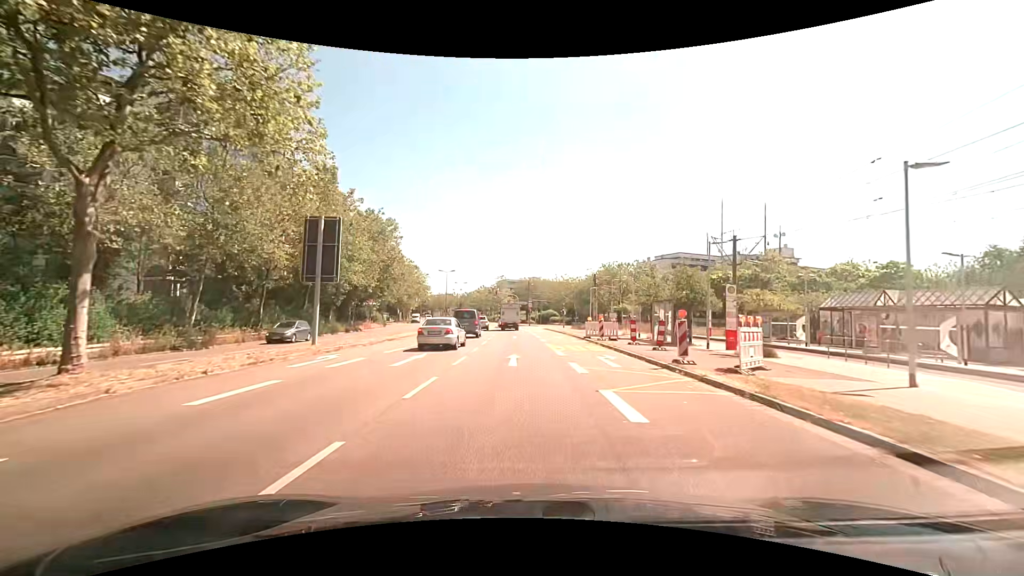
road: secondary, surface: asphalt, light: Day
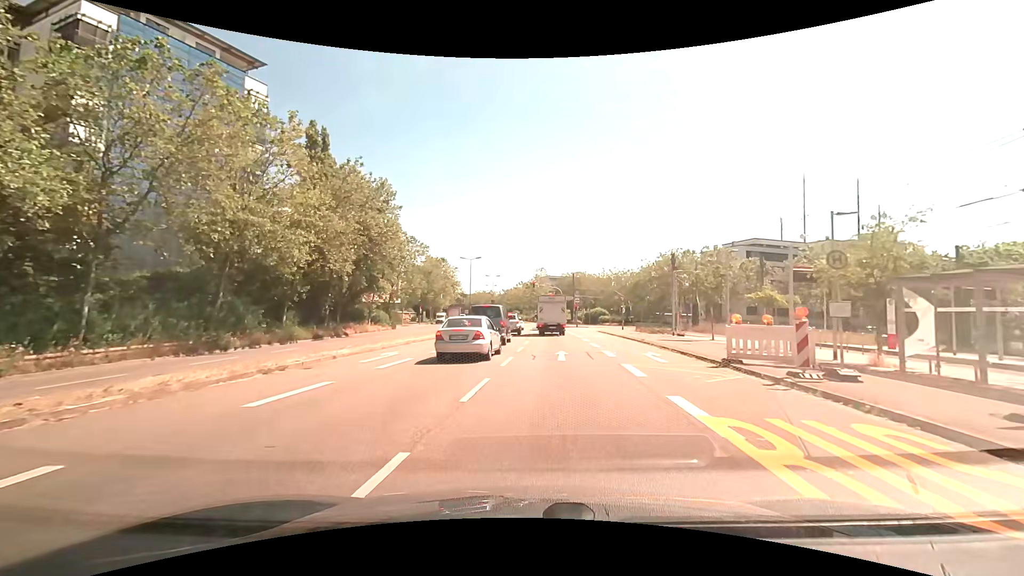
(-0.6, +18.1) m; -5°
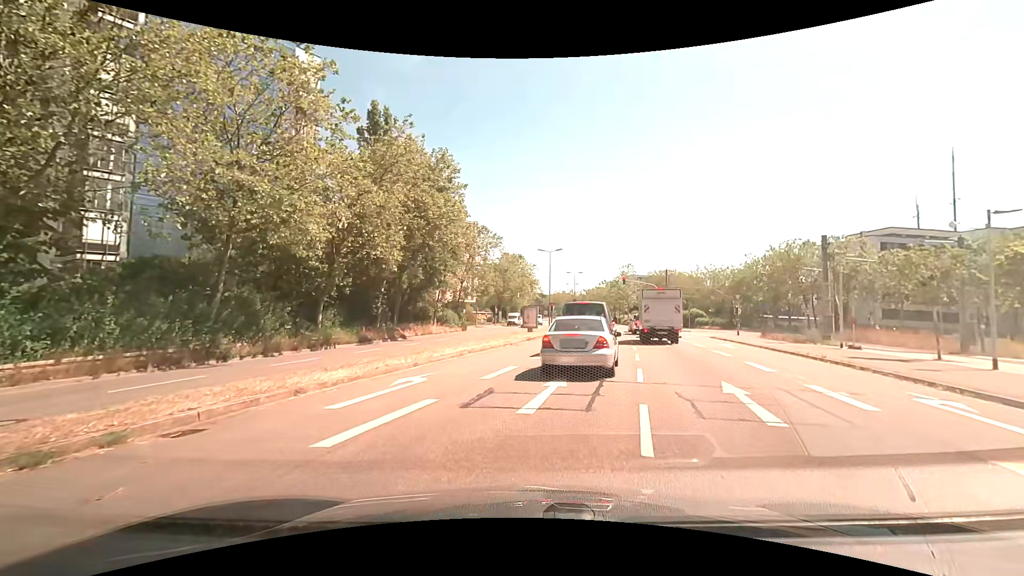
(-0.7, +8.7) m; -8°
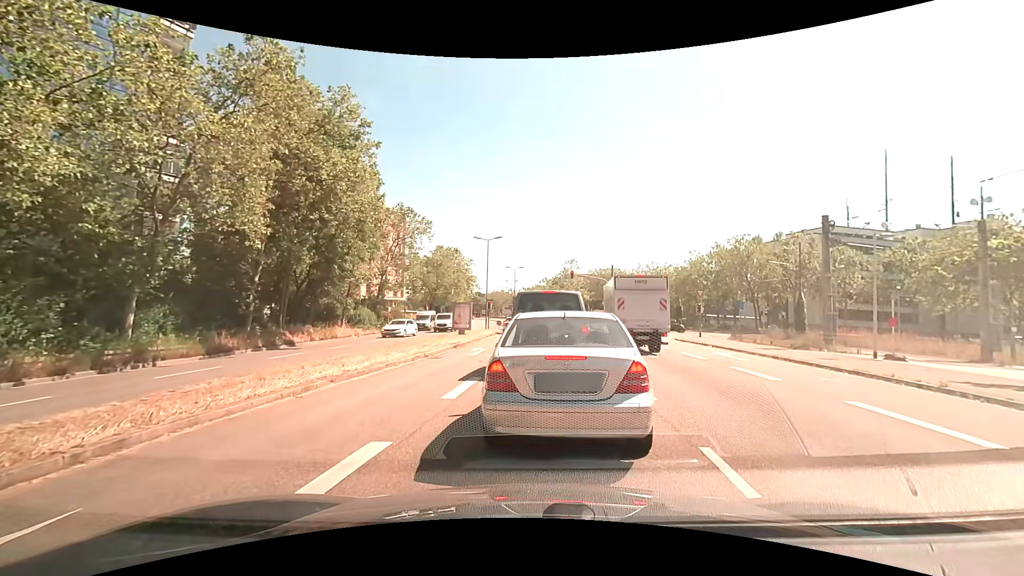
(+0.1, +8.3) m; +6°
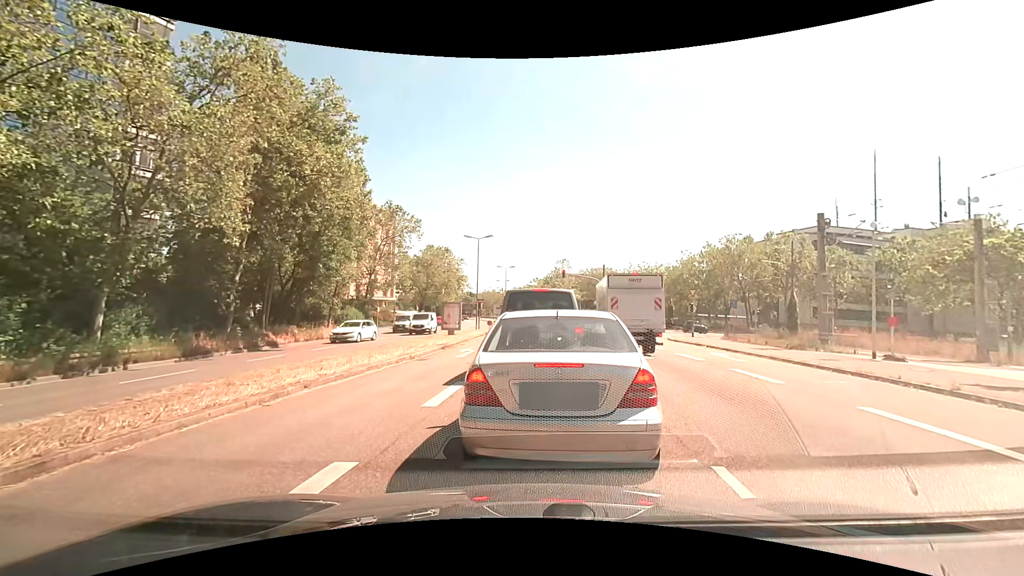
(0.0, +0.7) m; 0°
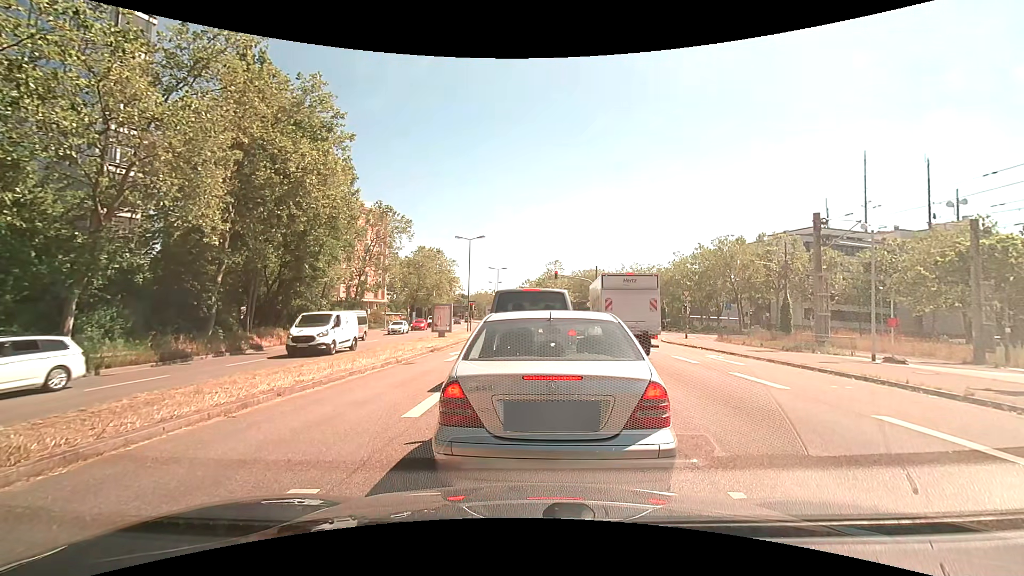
(0.0, +0.6) m; 0°
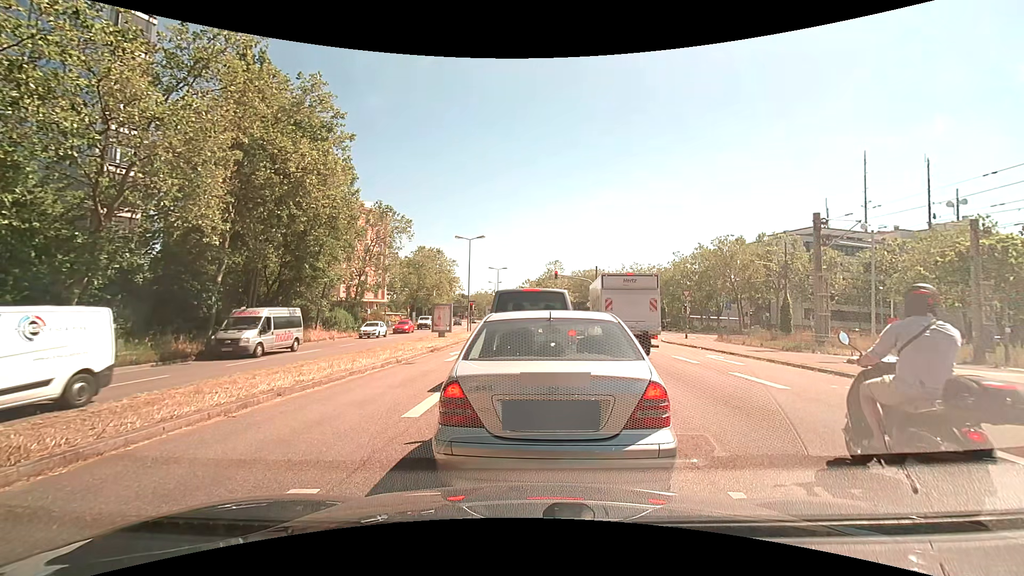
(0.0, 0.0) m; 0°
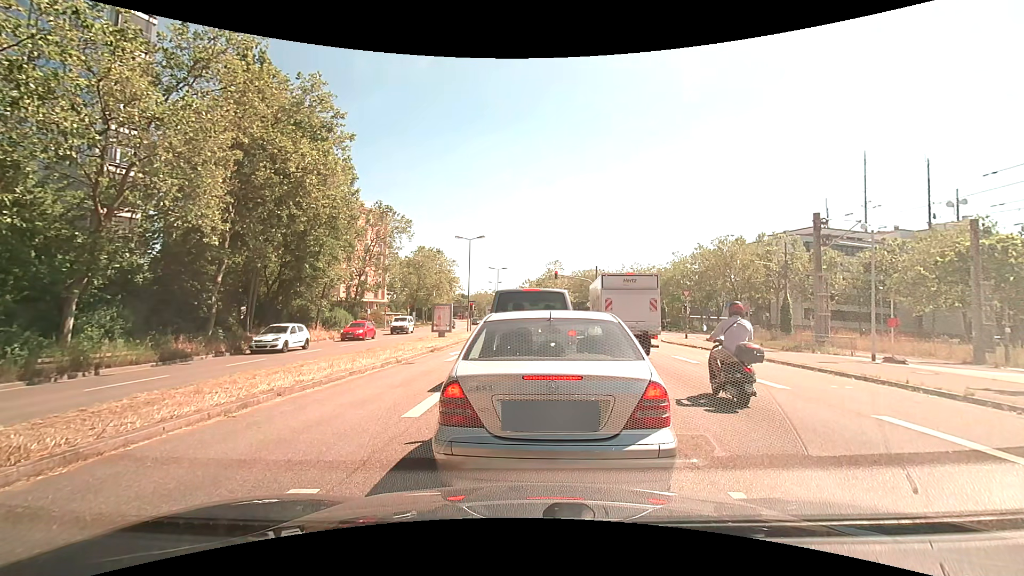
(0.0, 0.0) m; 0°
(0, +10) (+1, +20) (+1, +30) (+2, +40) (+2, +50) (+2, +60) (+2, +70) (+2, +80) (+2, +90) (+1, +100) m
